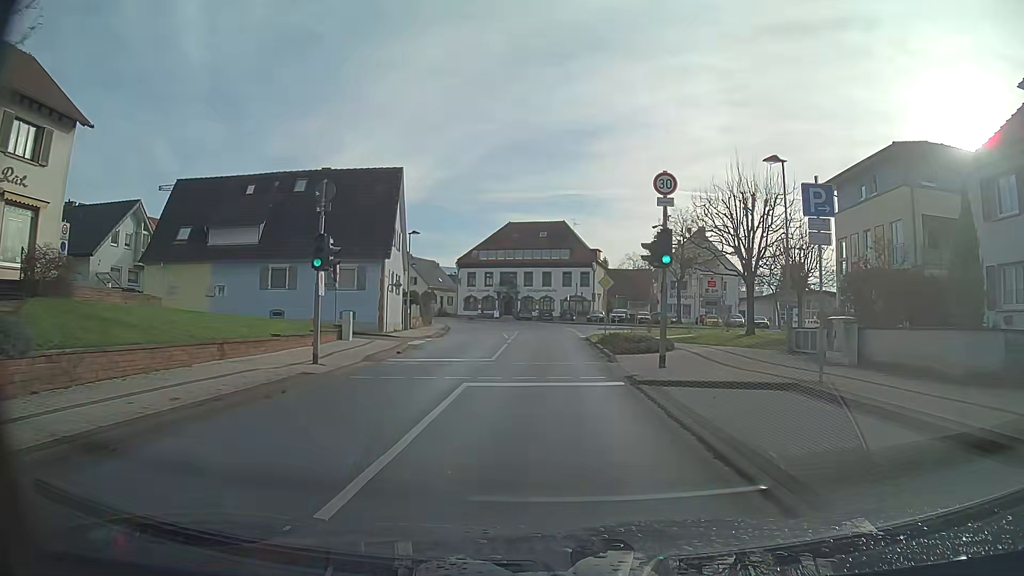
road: secondary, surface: asphalt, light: Day
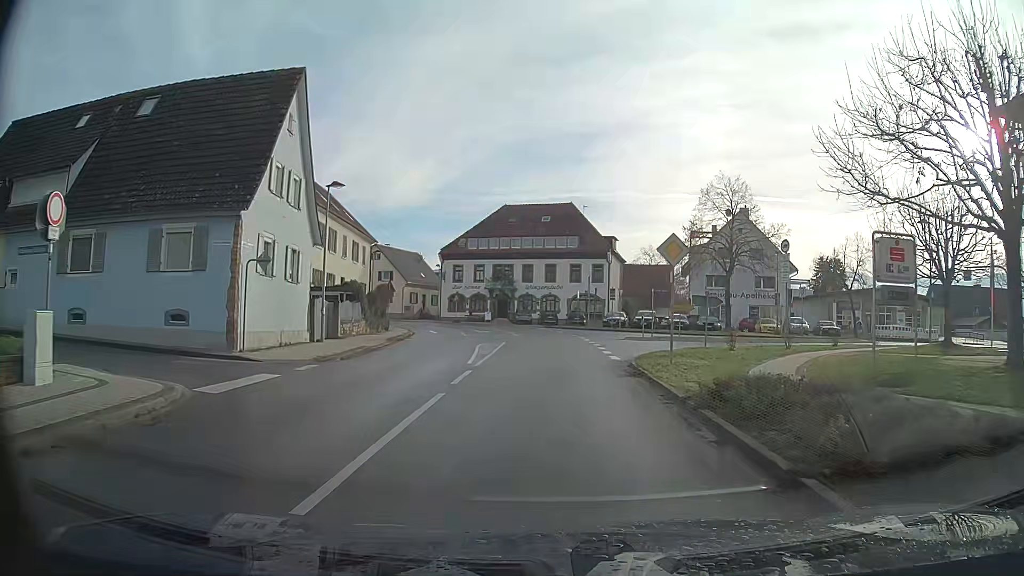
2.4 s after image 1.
(0.0, +17.9) m; 0°
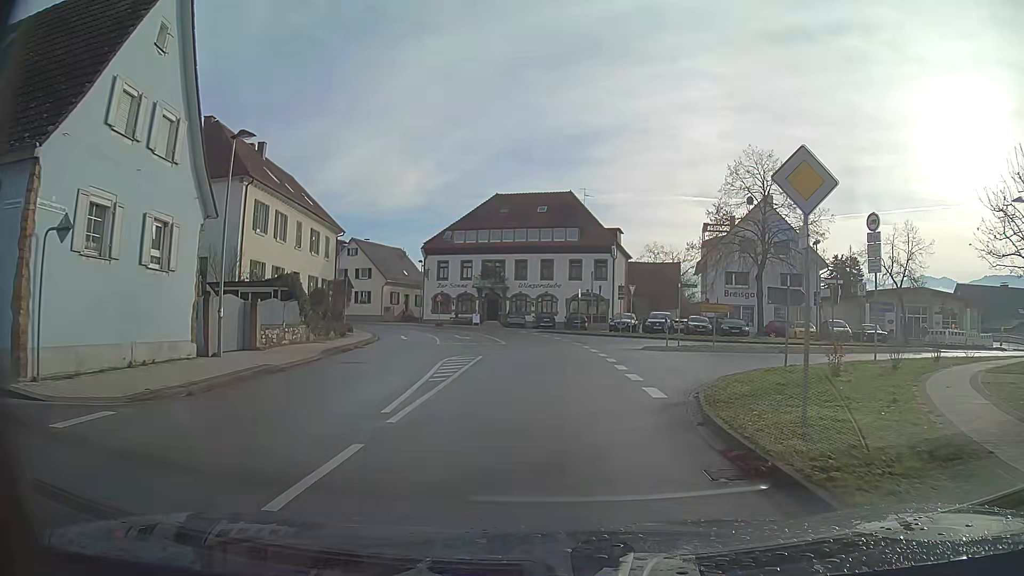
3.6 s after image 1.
(0.0, +8.9) m; 0°
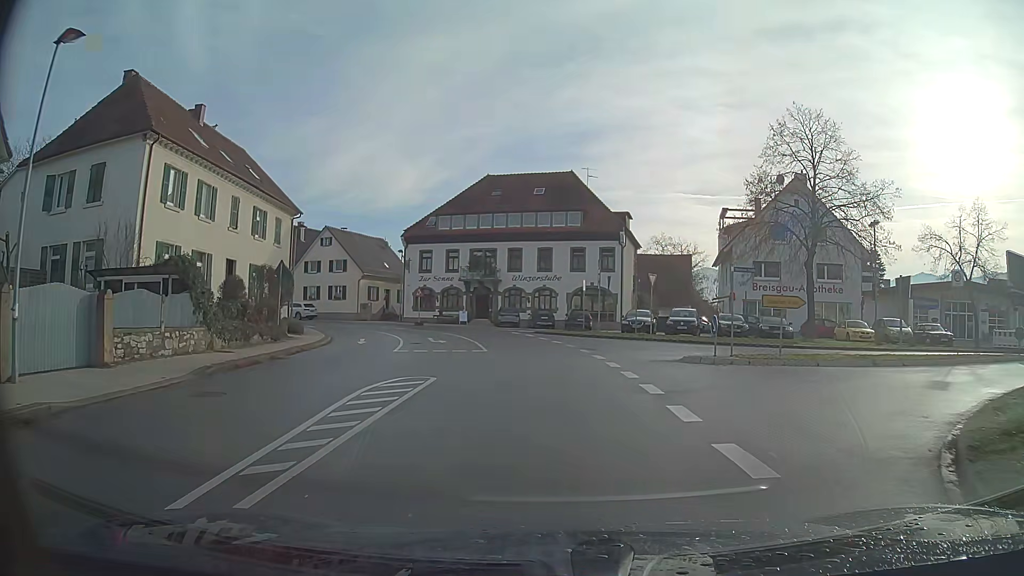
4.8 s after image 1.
(0.0, +8.9) m; 0°
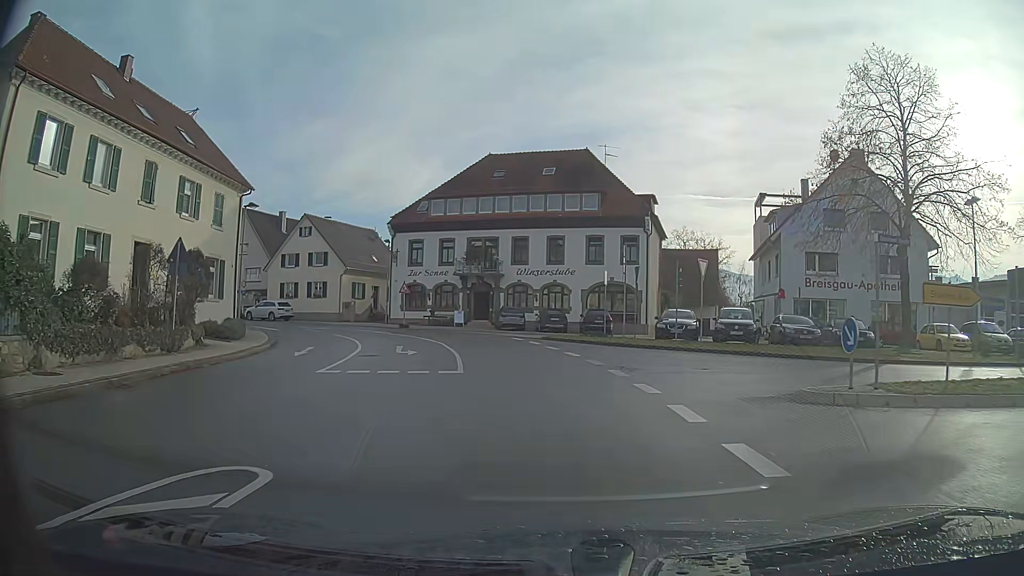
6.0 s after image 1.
(-0.1, +9.0) m; -1°
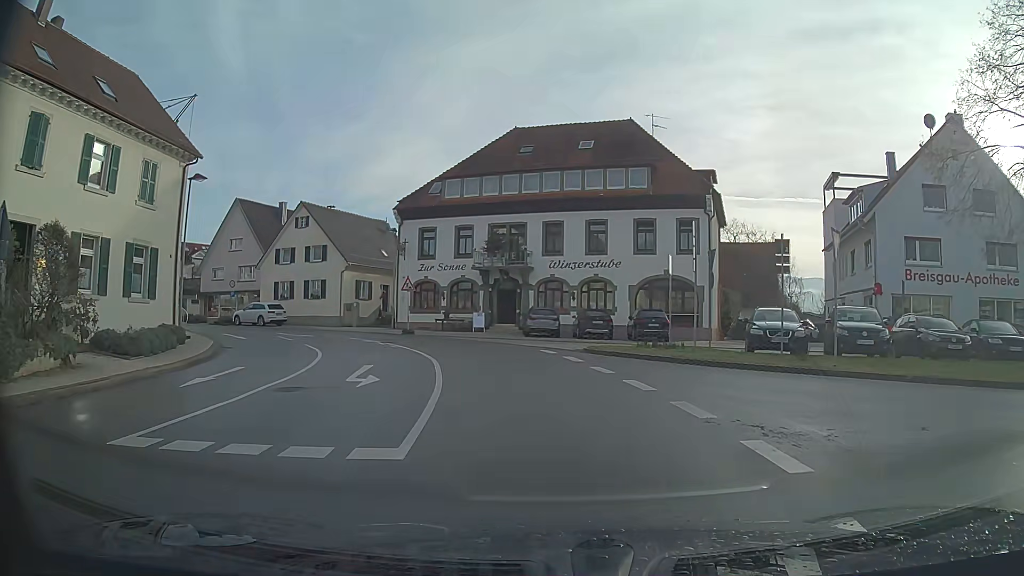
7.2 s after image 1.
(-0.2, +9.0) m; -3°
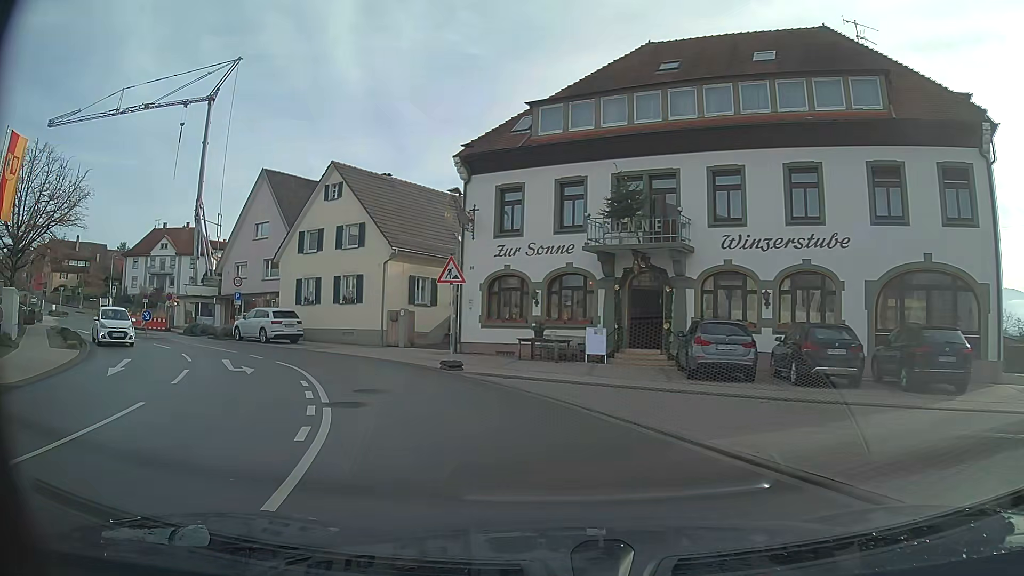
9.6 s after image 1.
(-1.6, +17.6) m; -14°
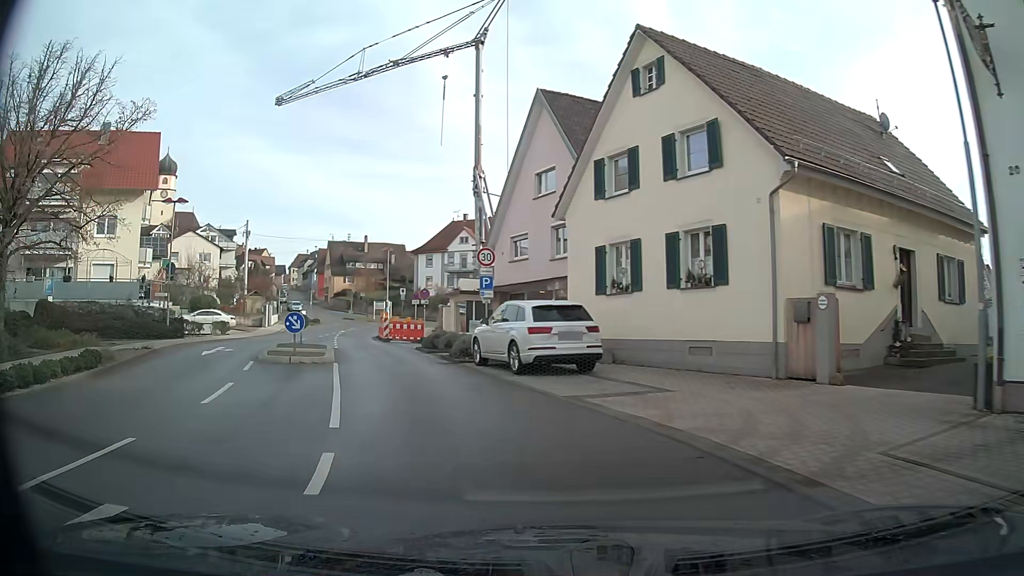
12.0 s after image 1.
(-4.4, +16.9) m; -30°
(-1, +10) (-4, +20) (-6, +29) (-9, +39) (-11, +49) (-10, +59) (-6, +67) (+3, +73) (+12, +76) (+22, +79) m
